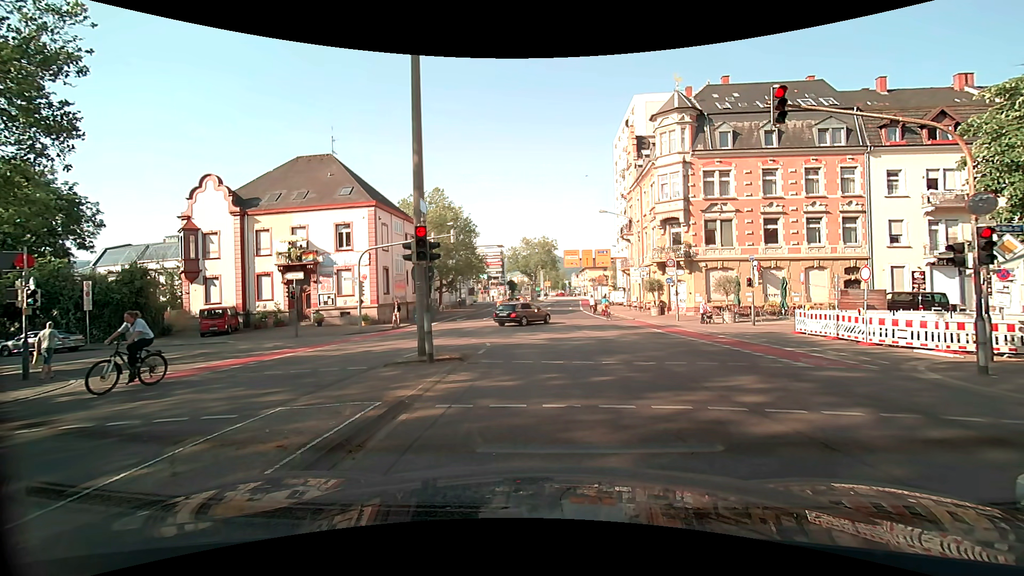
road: secondary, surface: asphalt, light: Day
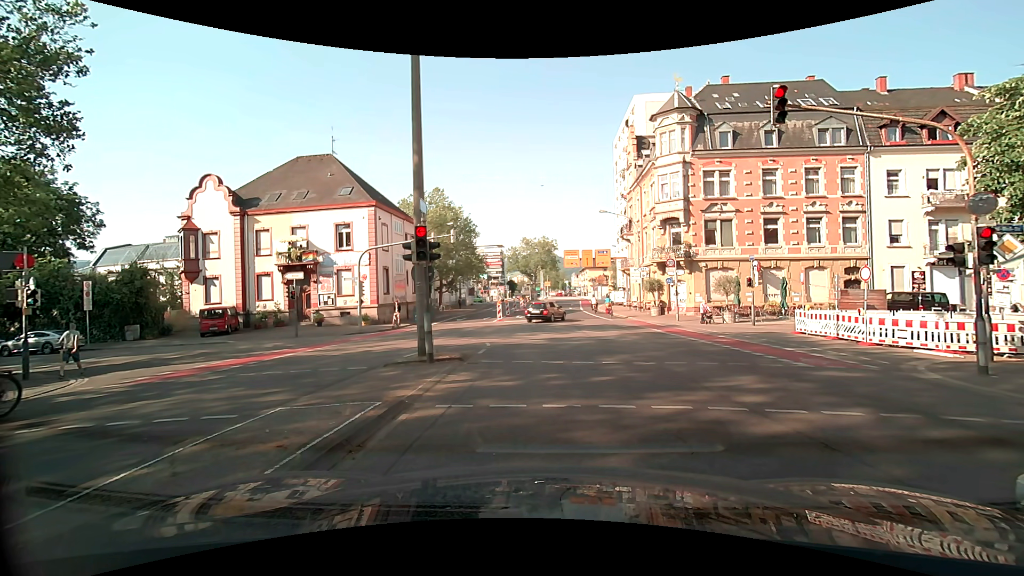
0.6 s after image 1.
(0.0, 0.0) m; 0°
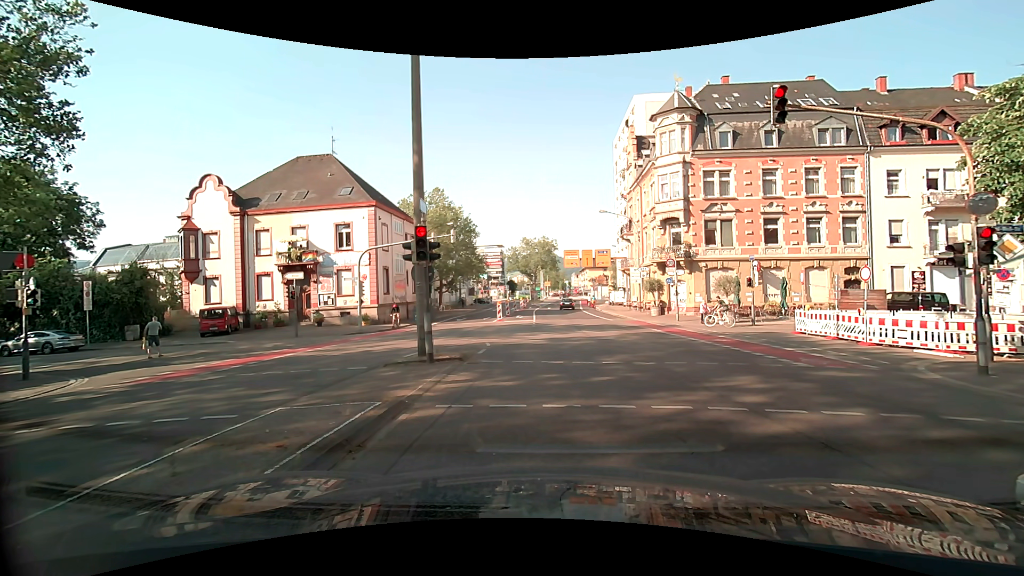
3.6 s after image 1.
(0.0, 0.0) m; 0°
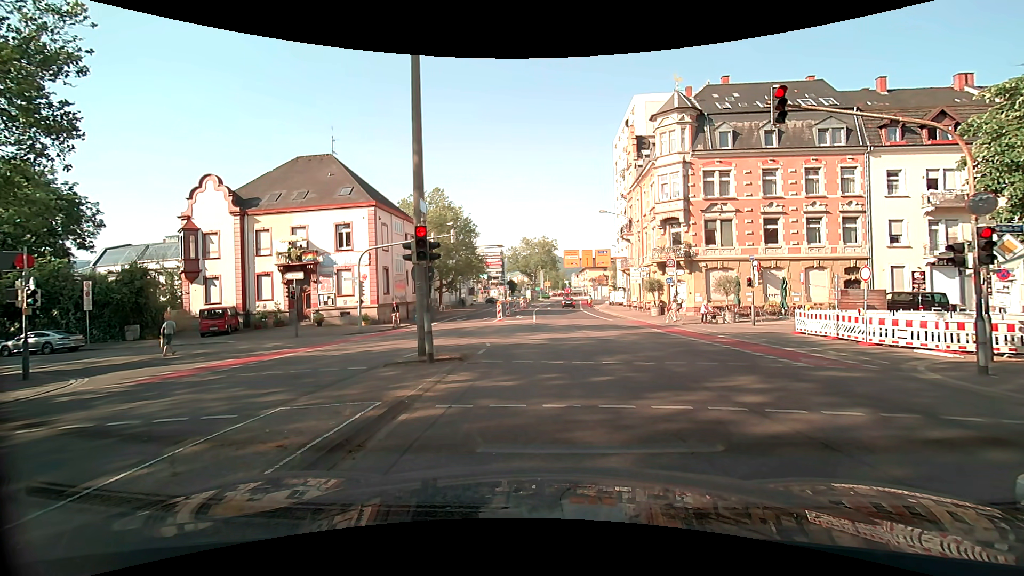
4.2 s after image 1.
(0.0, 0.0) m; 0°
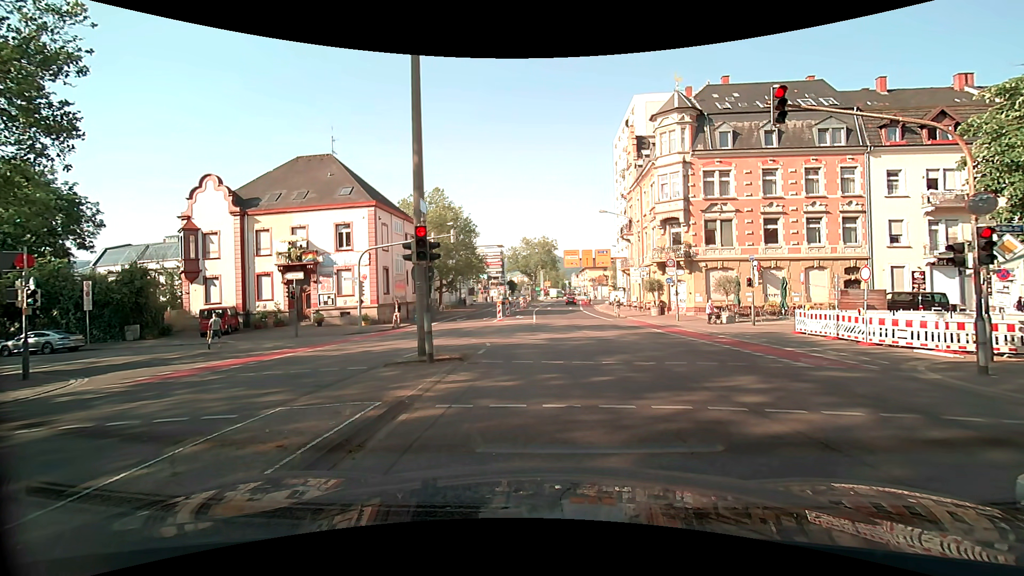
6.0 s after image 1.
(0.0, 0.0) m; 0°
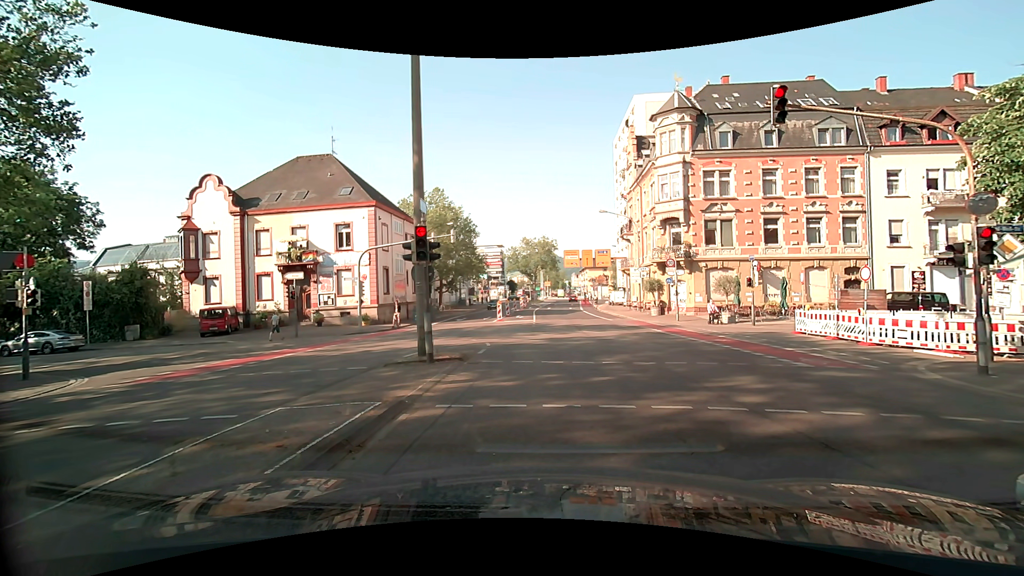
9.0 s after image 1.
(0.0, 0.0) m; 0°
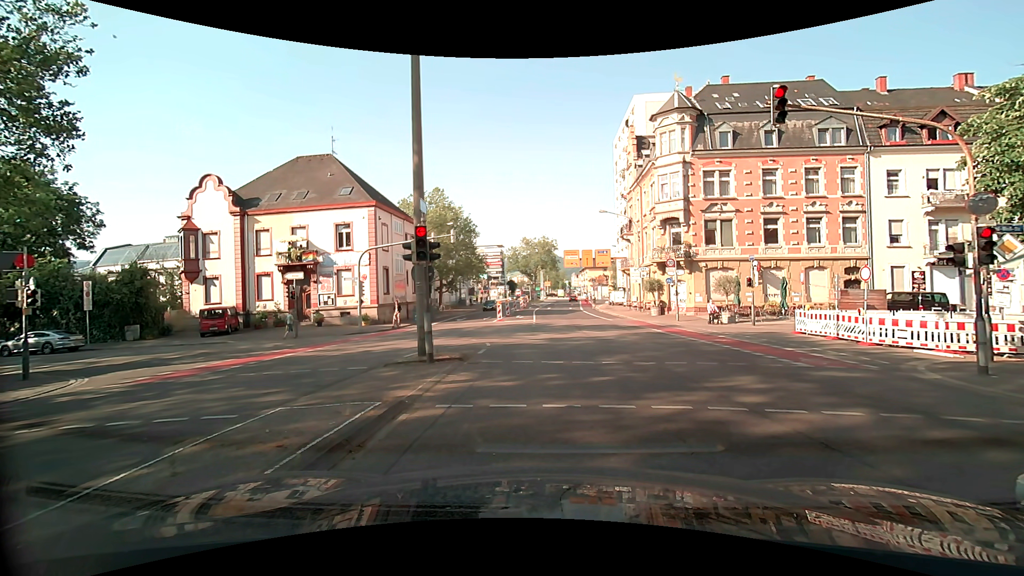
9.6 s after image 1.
(0.0, 0.0) m; 0°
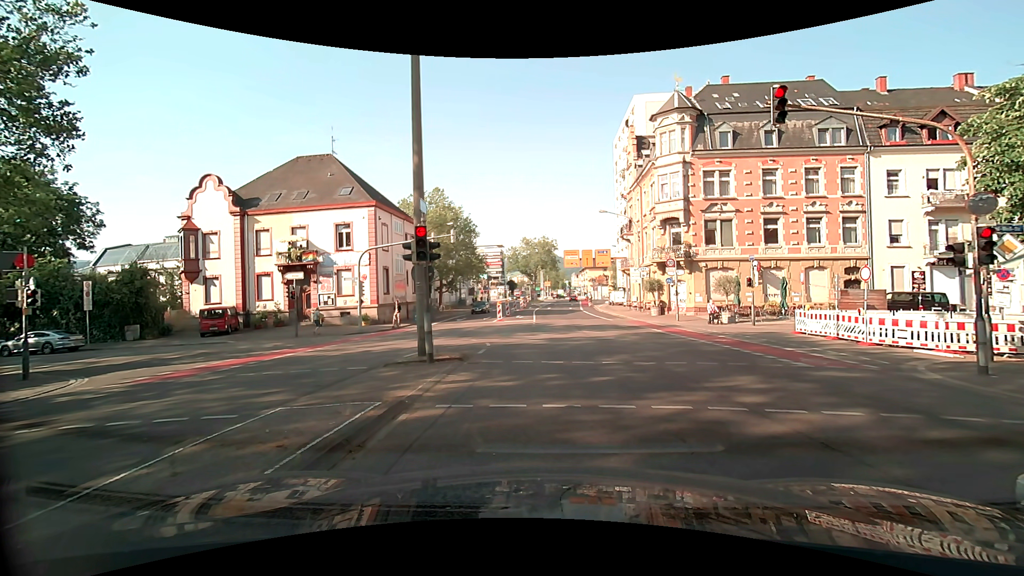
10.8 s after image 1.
(0.0, 0.0) m; 0°
